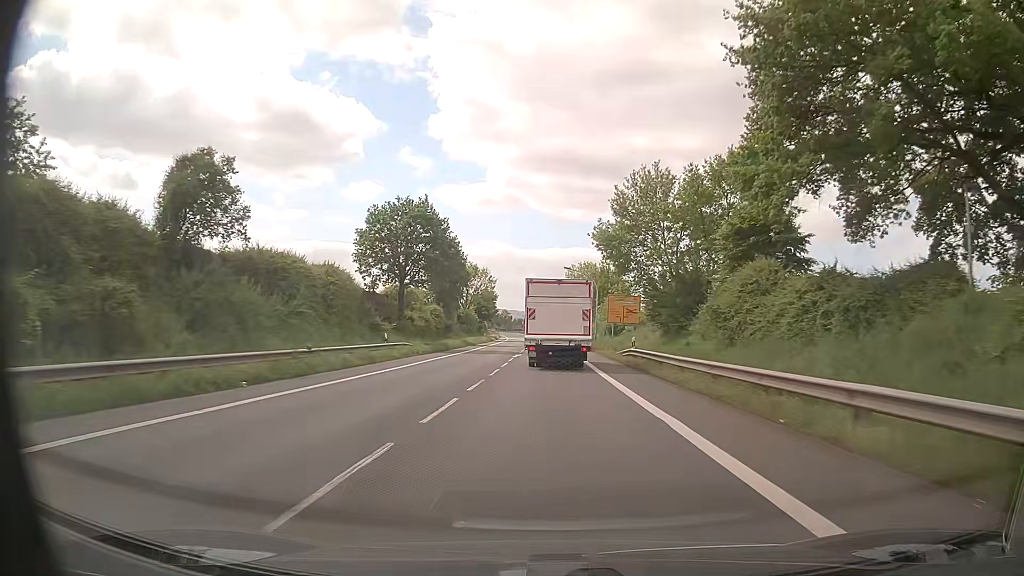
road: primary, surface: asphalt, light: Day
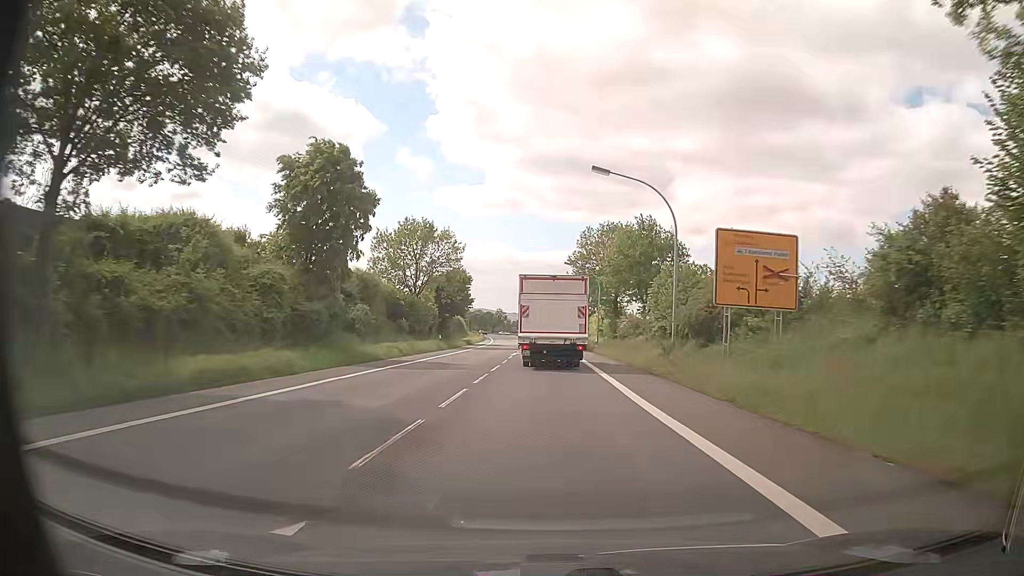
(+0.1, +39.9) m; 0°
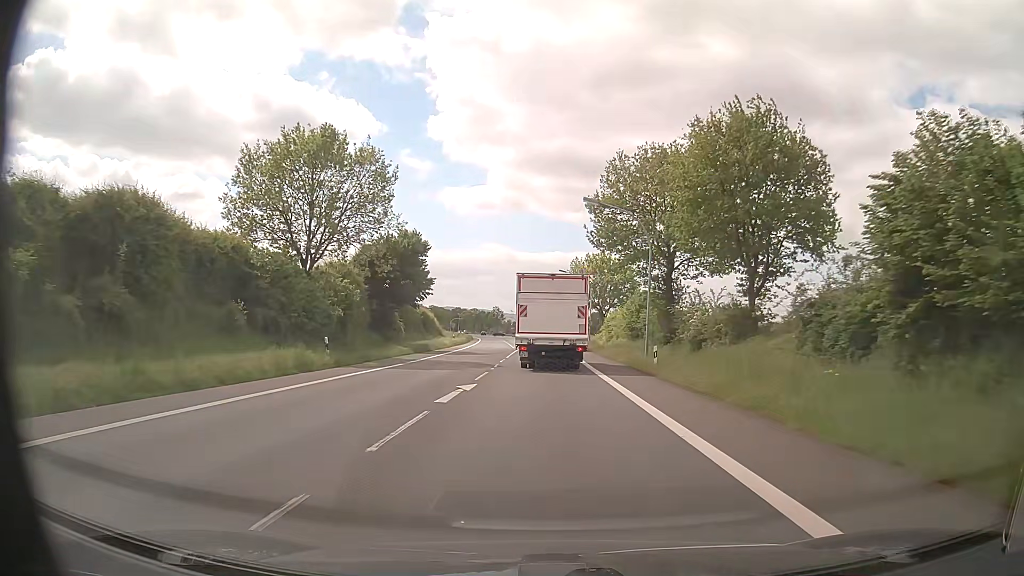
(+0.1, +29.0) m; 0°
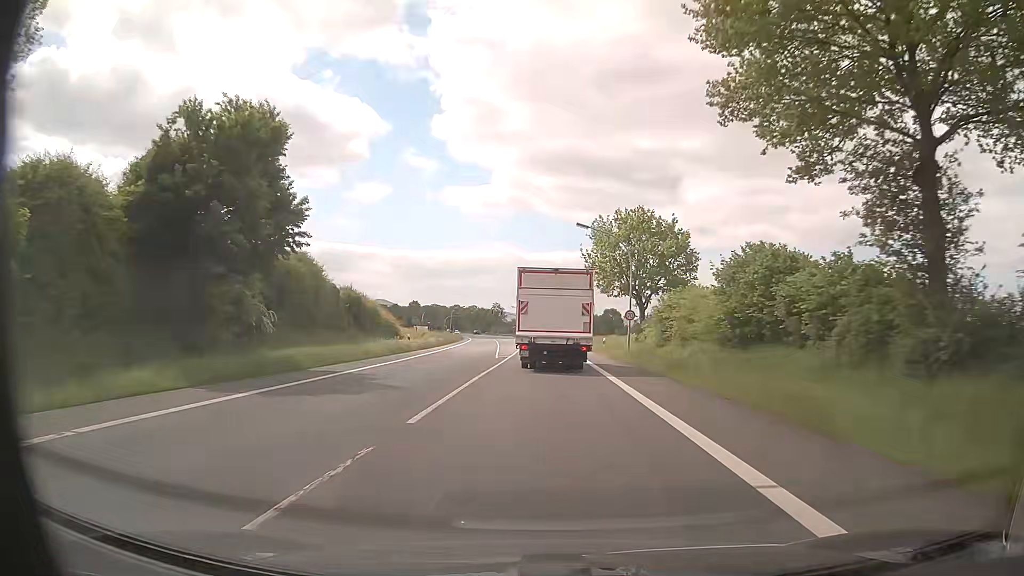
(-0.1, +27.7) m; -1°
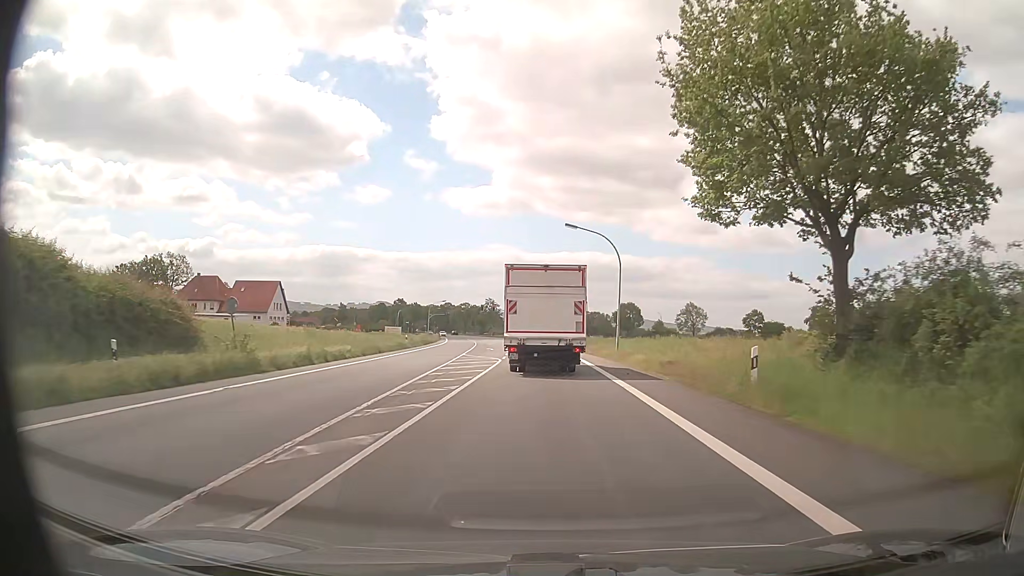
(+0.2, +34.8) m; 0°
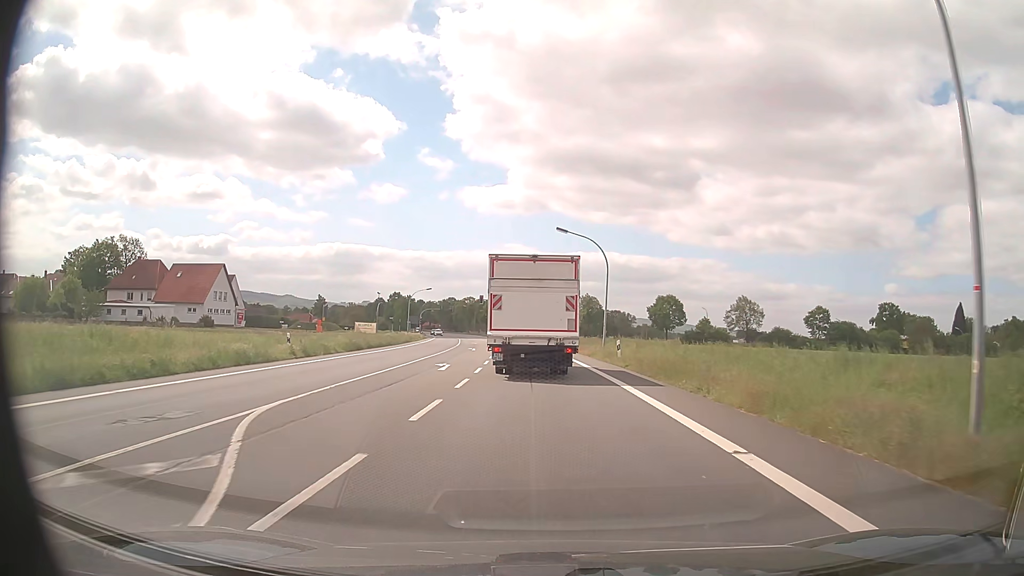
(-0.2, +32.6) m; -1°
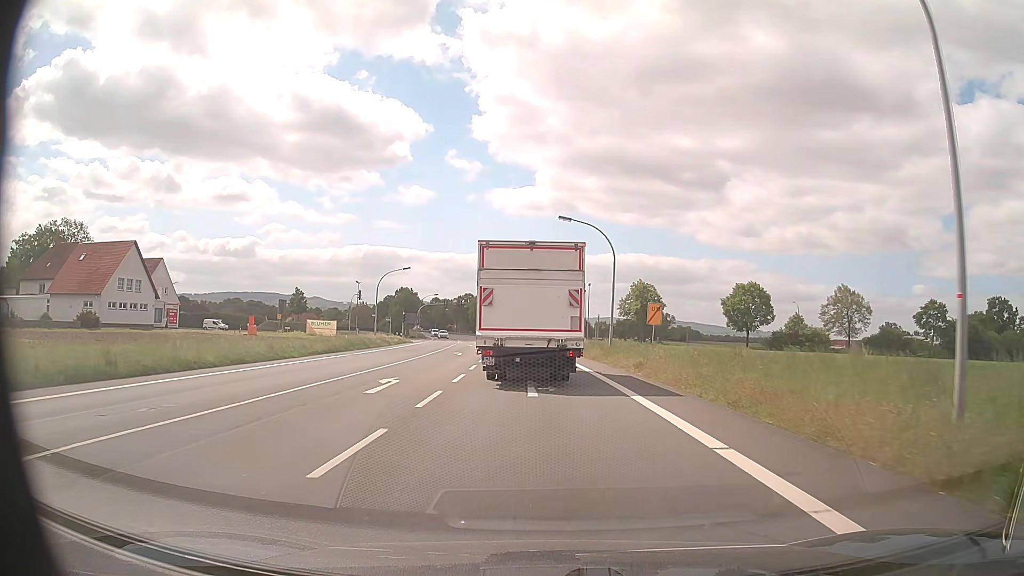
(-0.7, +34.1) m; -2°
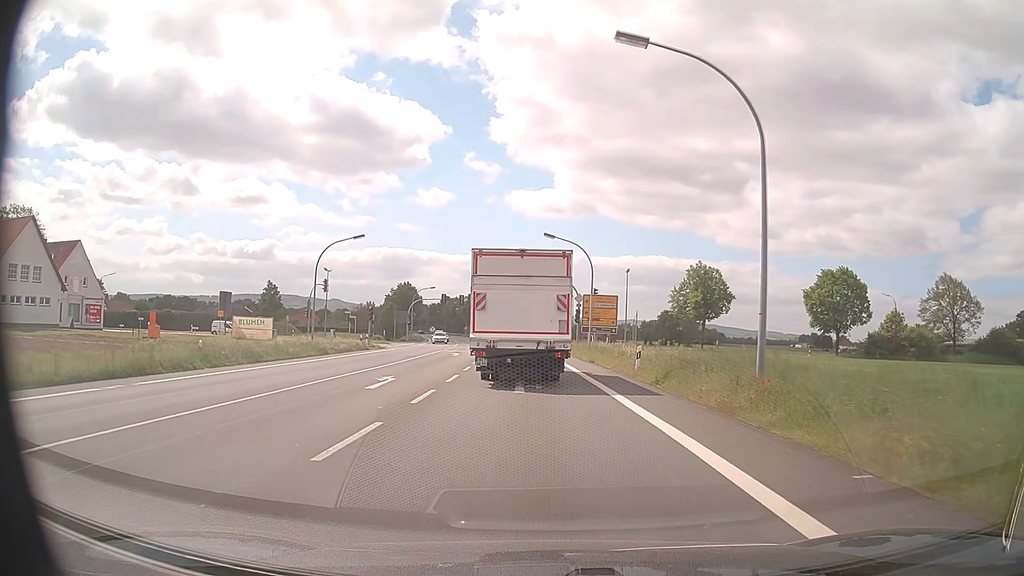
(-0.4, +23.4) m; -2°
(0, +10) (0, +20) (-1, +30) (-1, +40) (-2, +50) (-3, +60) (-4, +70) (-5, +80) (-7, +90) (-8, +100) m
